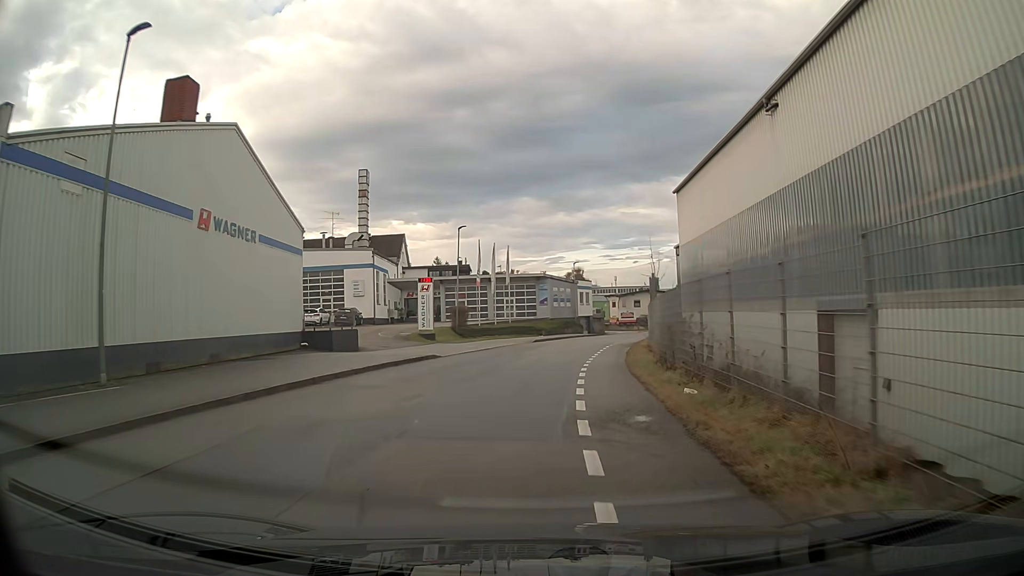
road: residential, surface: asphalt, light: Day
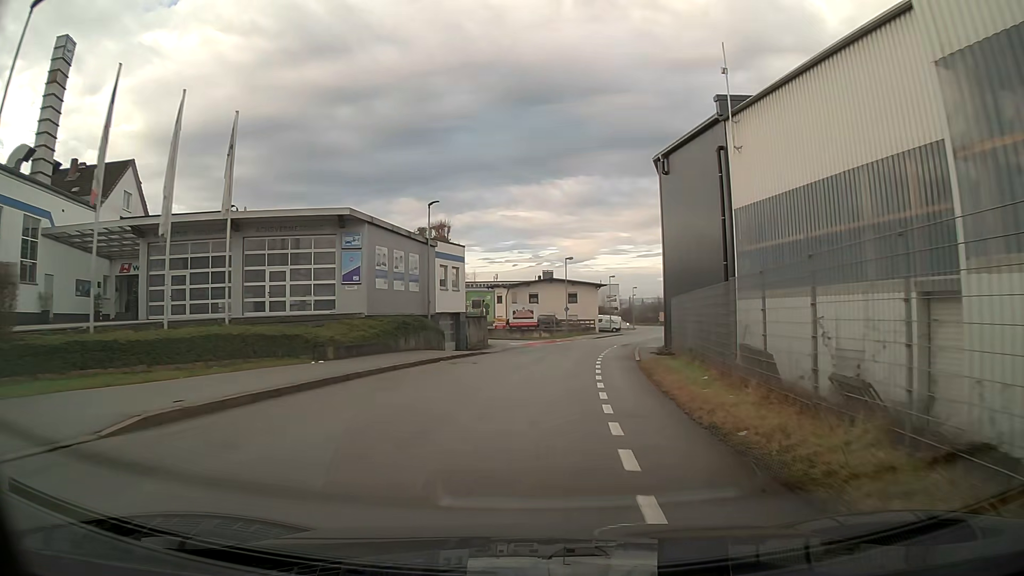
(+3.3, +38.2) m; +10°
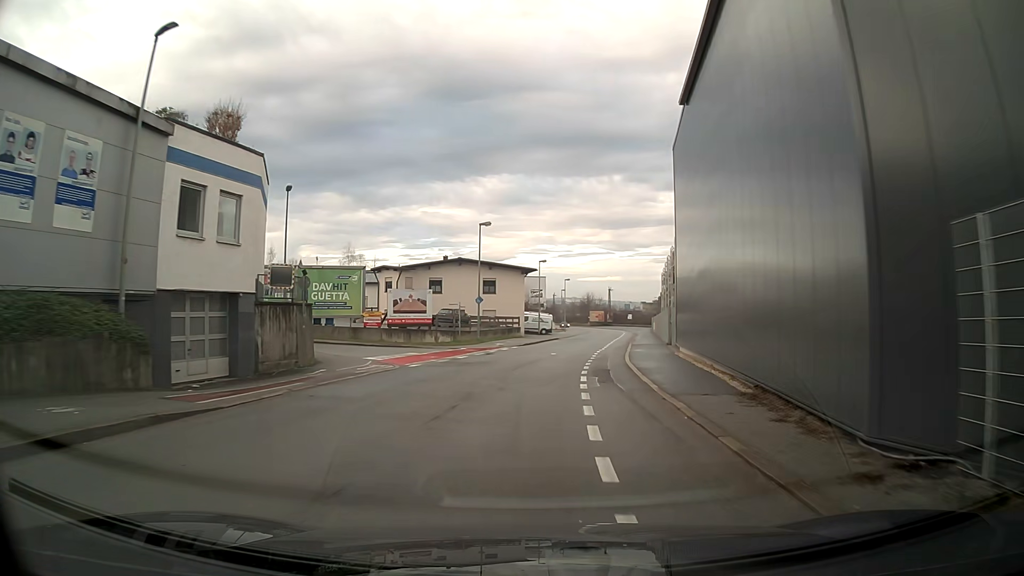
(+1.3, +22.9) m; +7°
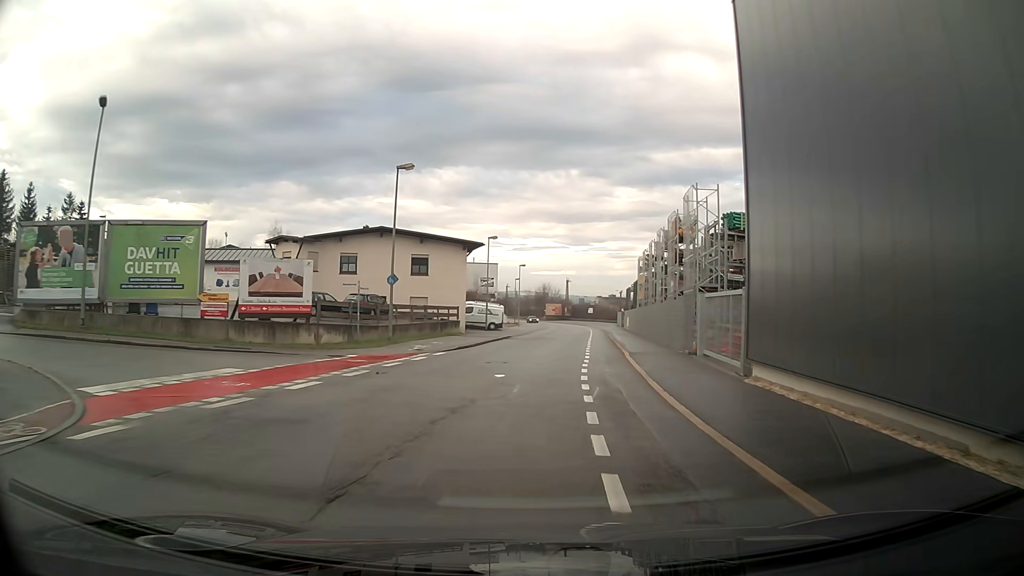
(+0.8, +15.2) m; +5°
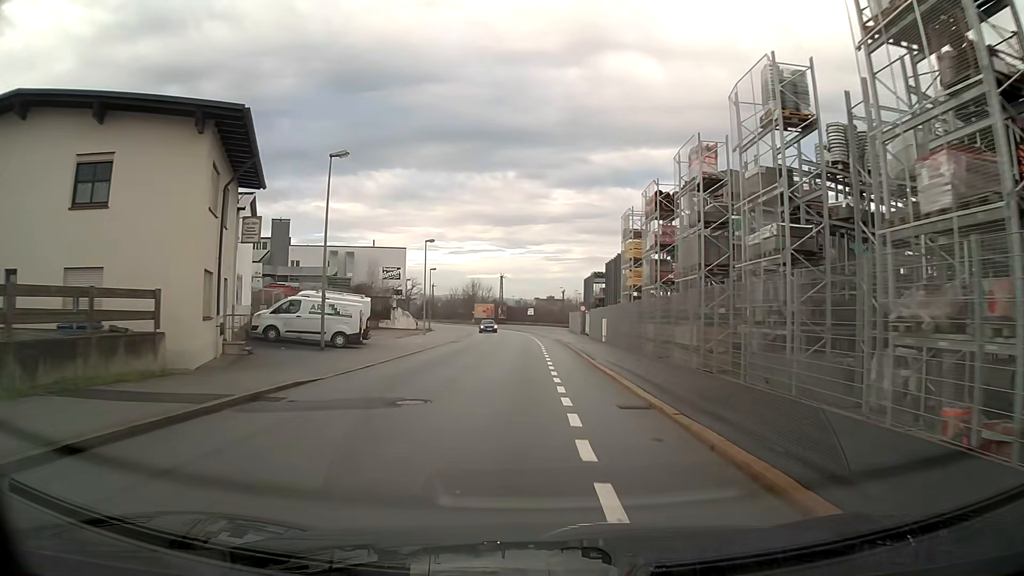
(+1.2, +30.5) m; +4°
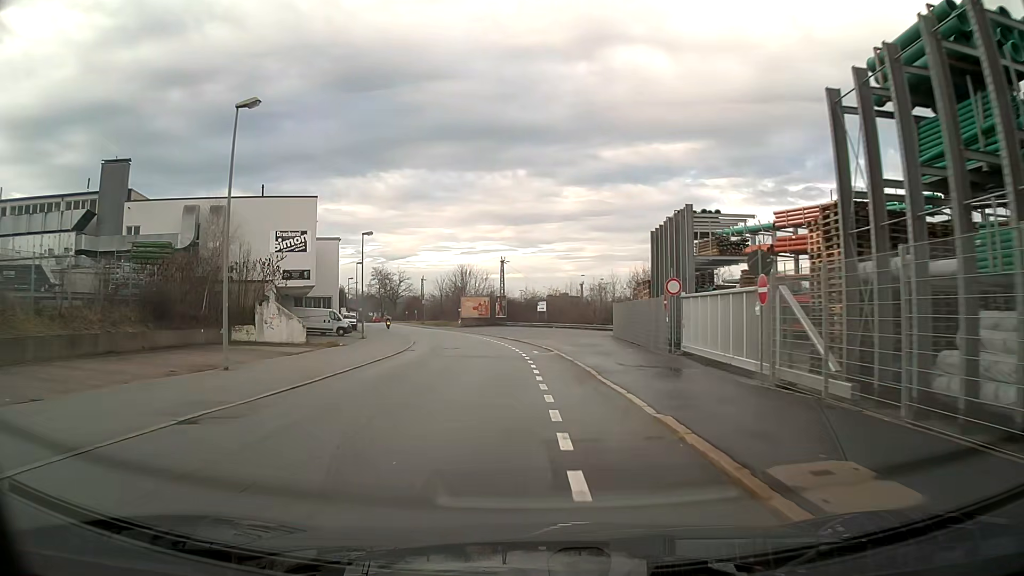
(-0.1, +38.2) m; -1°
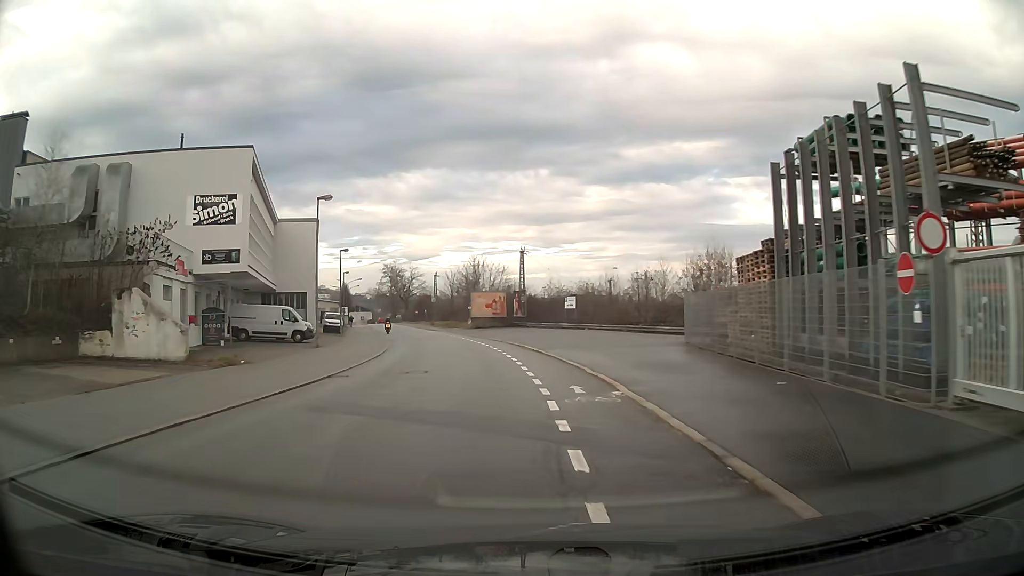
(-0.3, +15.3) m; -2°
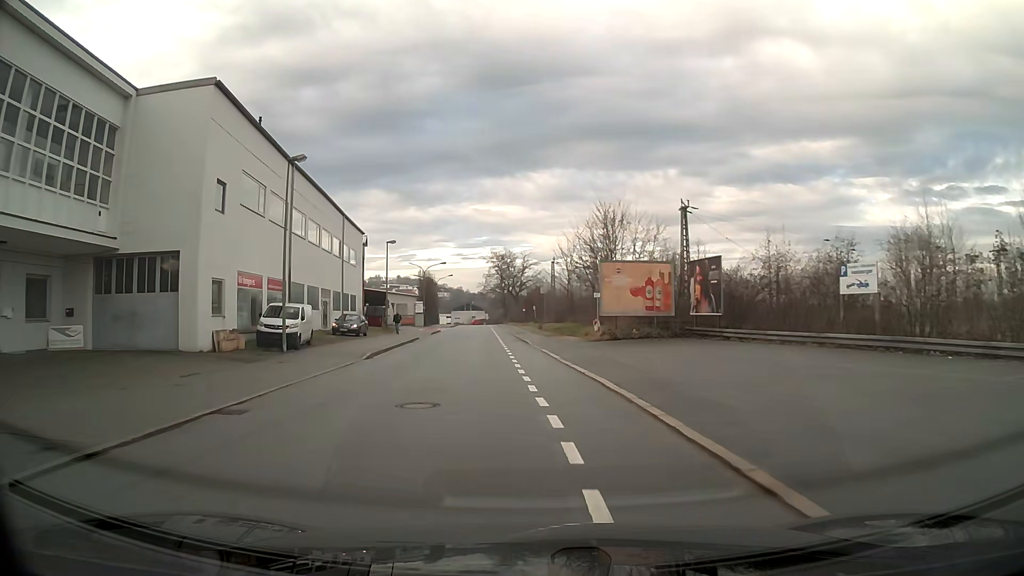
(-3.4, +37.9) m; -11°
